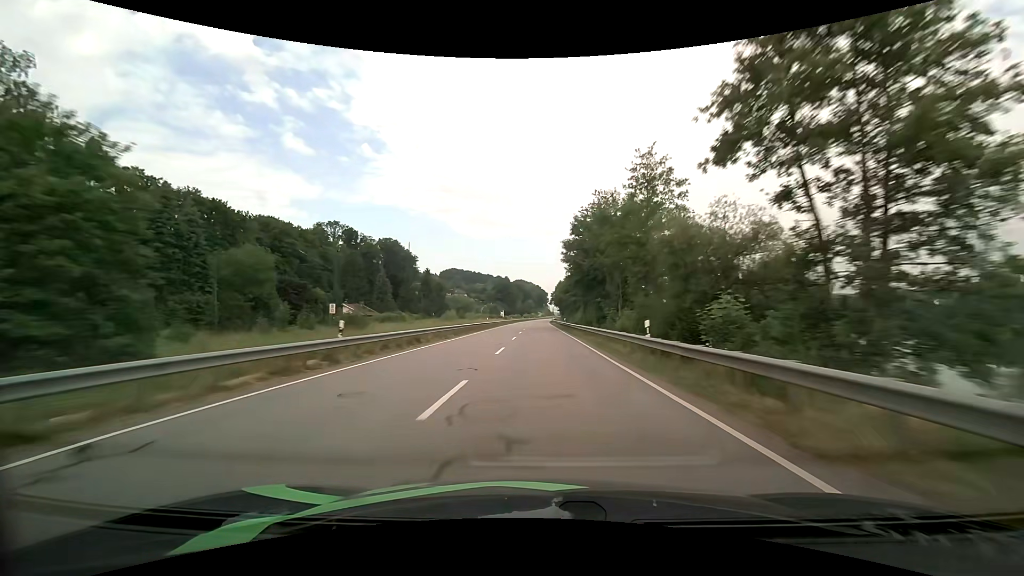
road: primary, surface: asphalt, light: Day
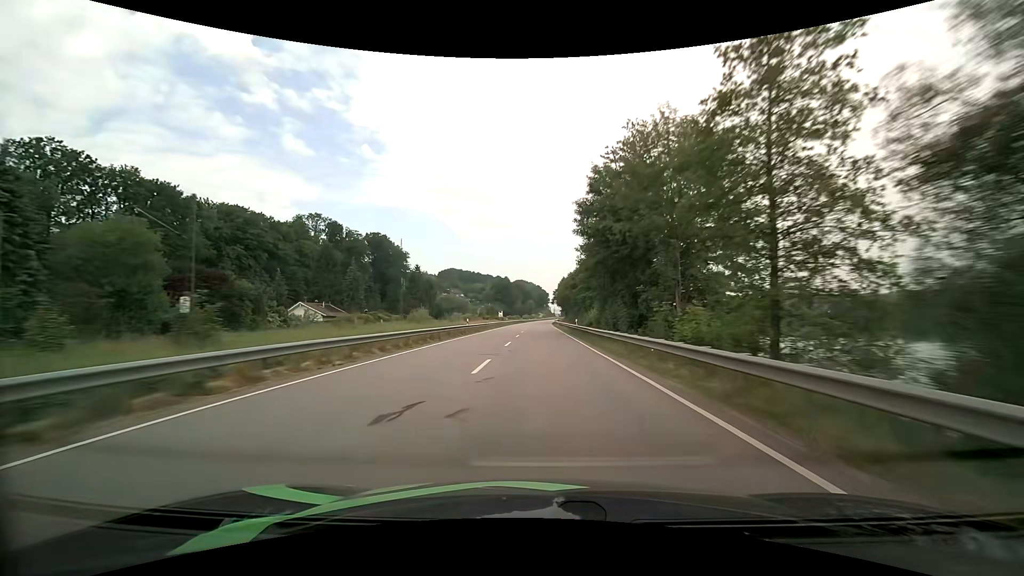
(0.0, +18.5) m; 0°
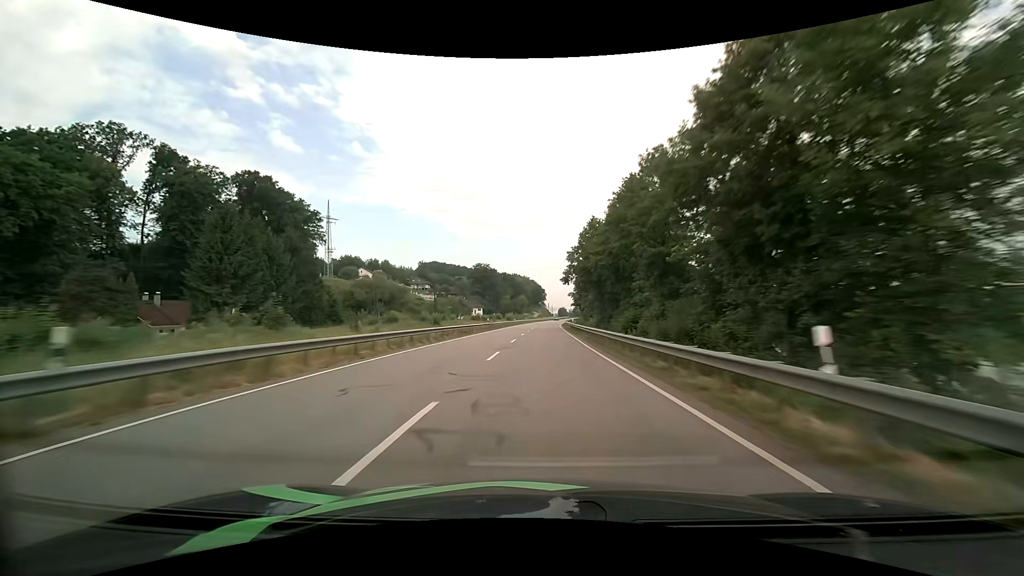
(+0.2, +91.5) m; 0°
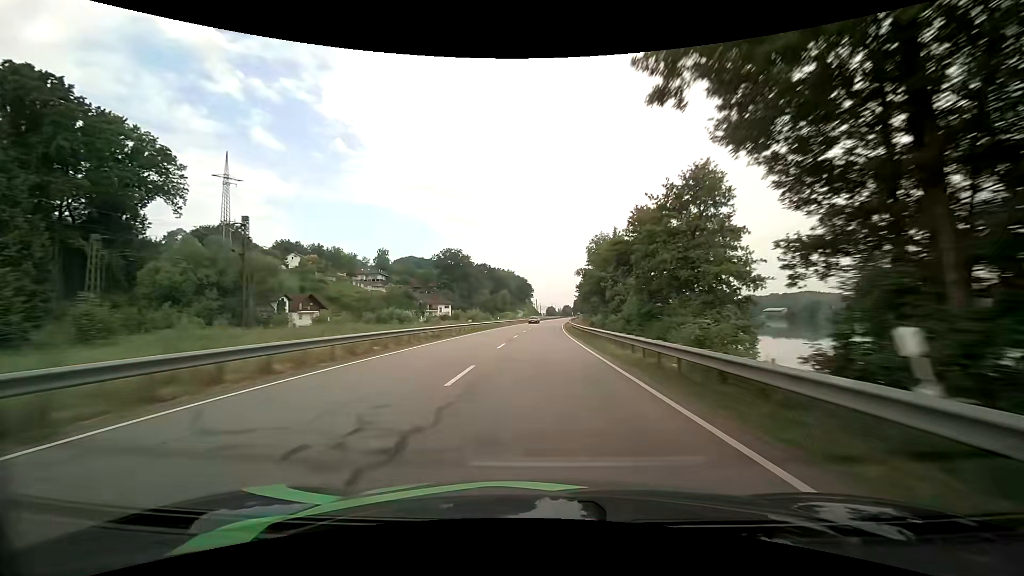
(+0.7, +53.6) m; +1°
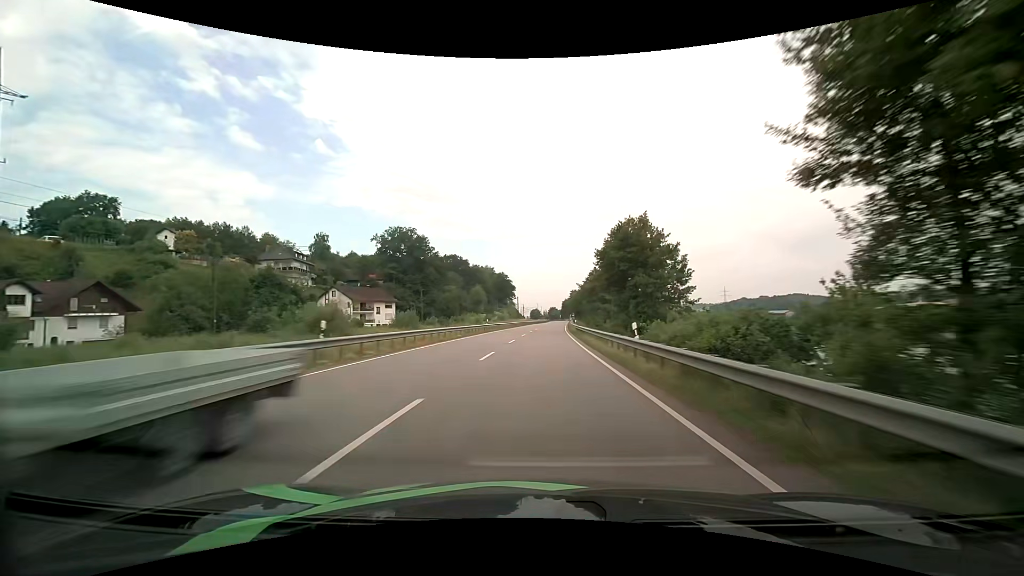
(+0.9, +53.2) m; +2°
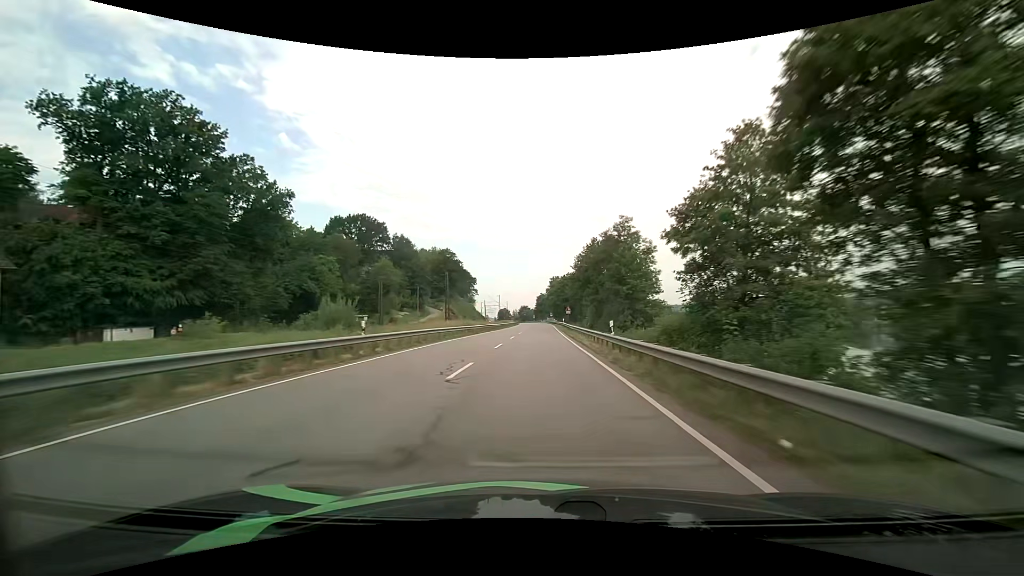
(+3.2, +88.1) m; +4°
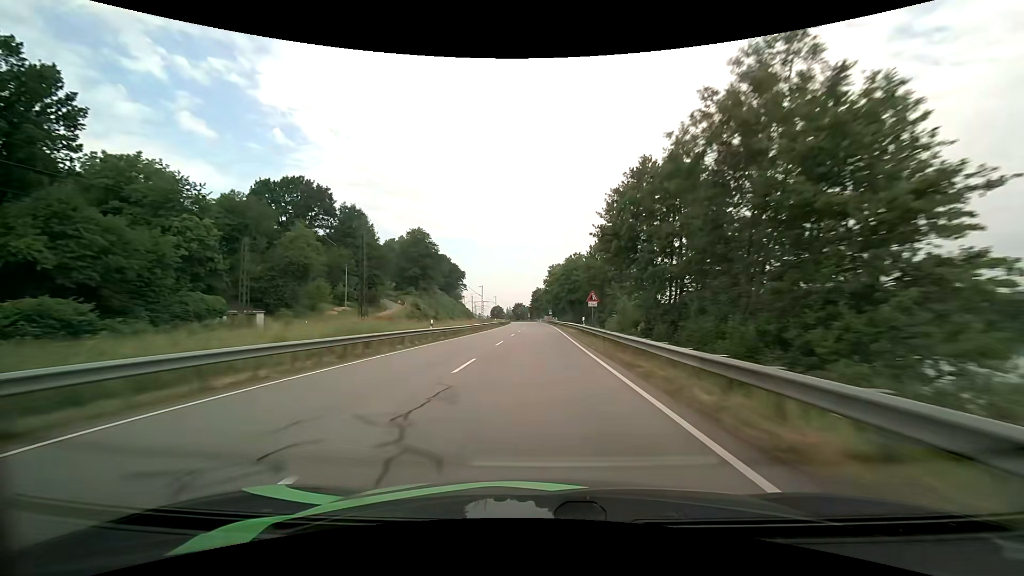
(+0.1, +34.9) m; 0°
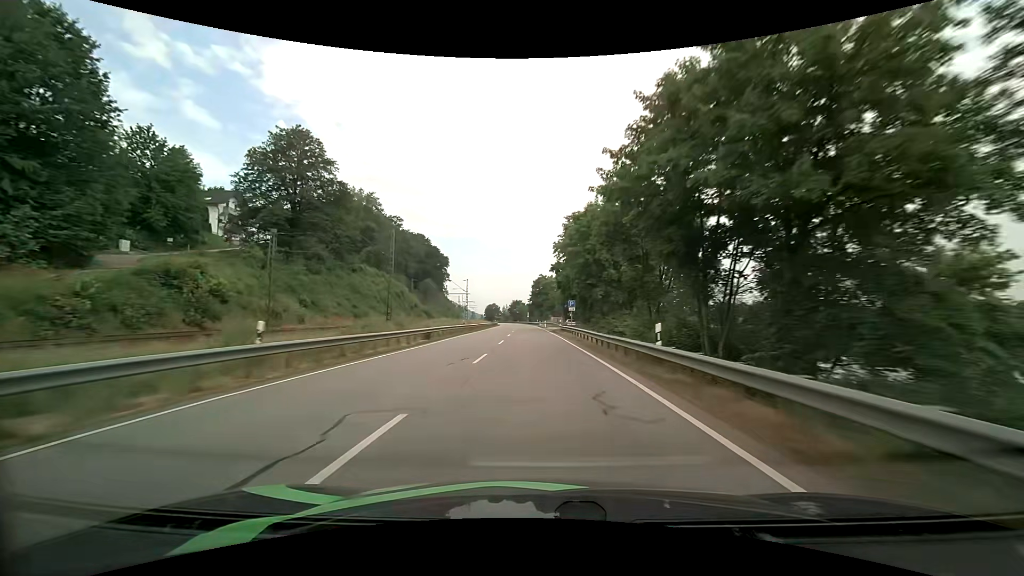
(-0.1, +68.8) m; 0°
(0, +10) (0, +20) (0, +30) (0, +40) (0, +50) (-1, +60) (-1, +70) (-1, +80) (-2, +90) (-2, +100) m
